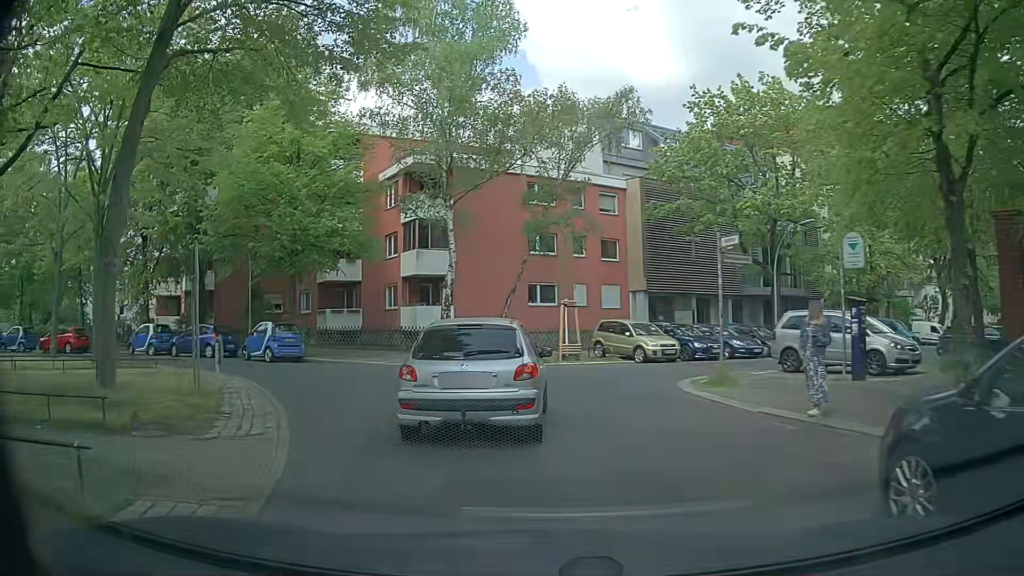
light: Day
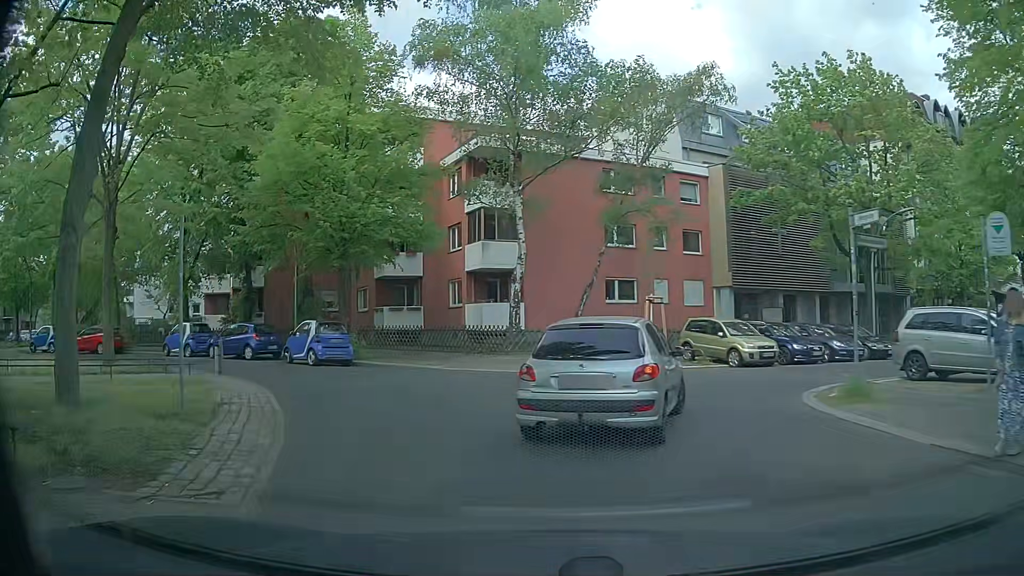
(-0.2, +3.1) m; -6°
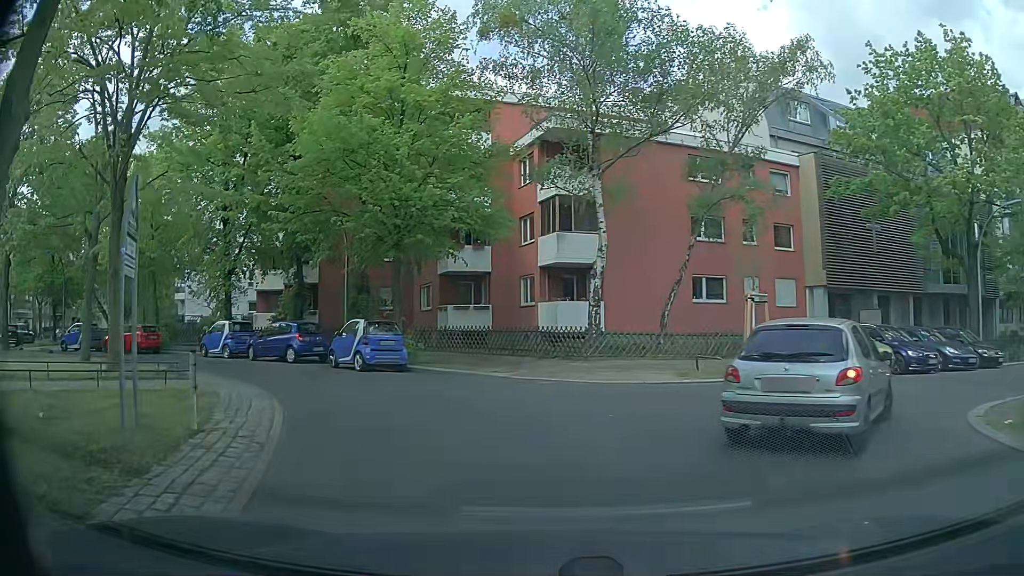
(-0.2, +3.2) m; -6°
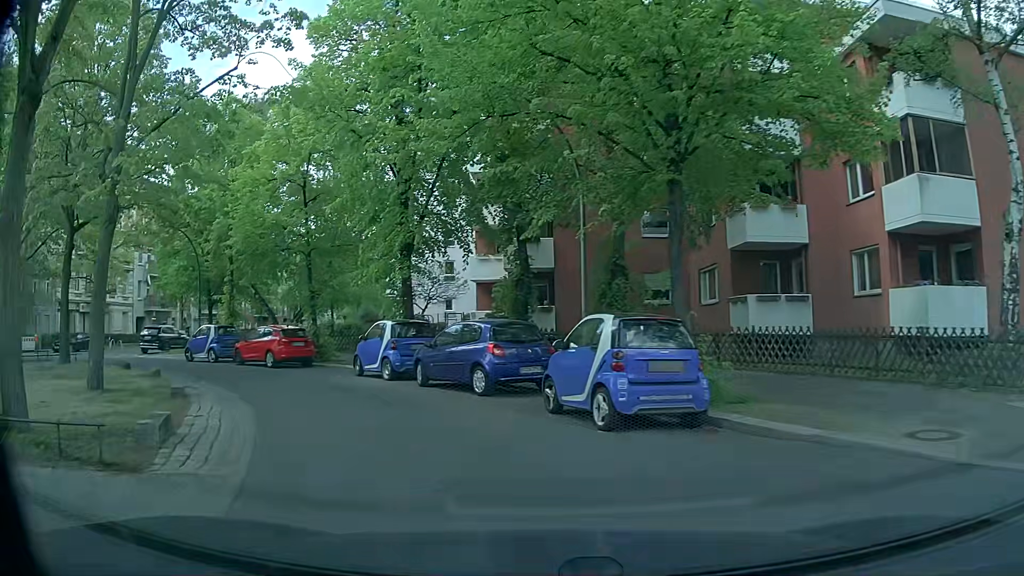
(-2.0, +11.0) m; -20°
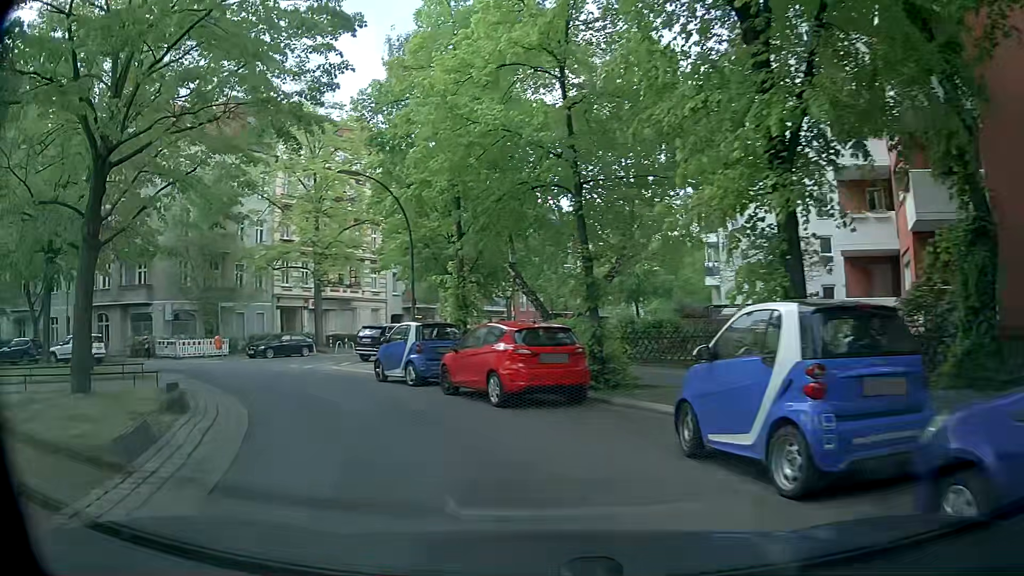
(-3.0, +11.8) m; -27°
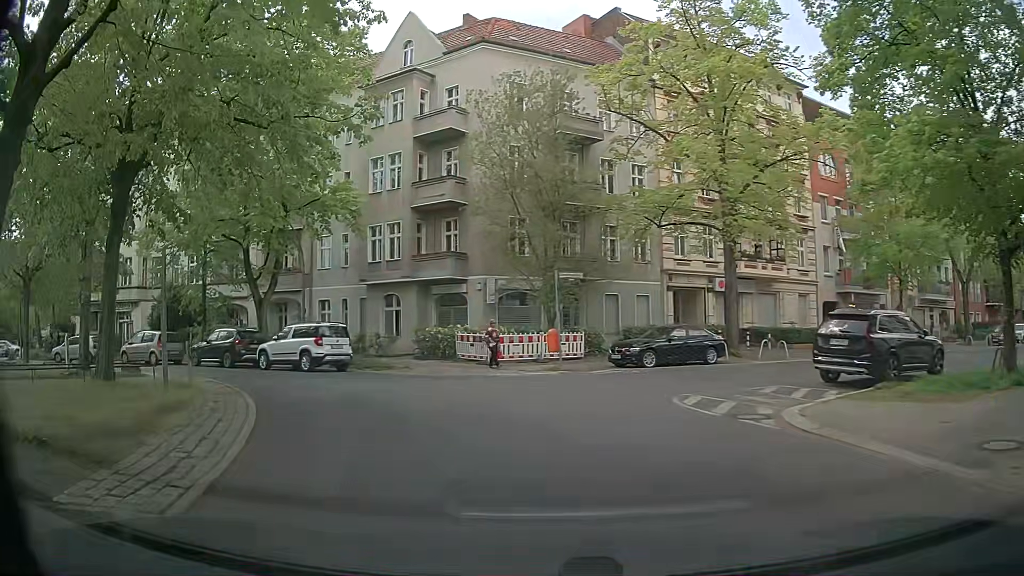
(-4.8, +15.2) m; -34°
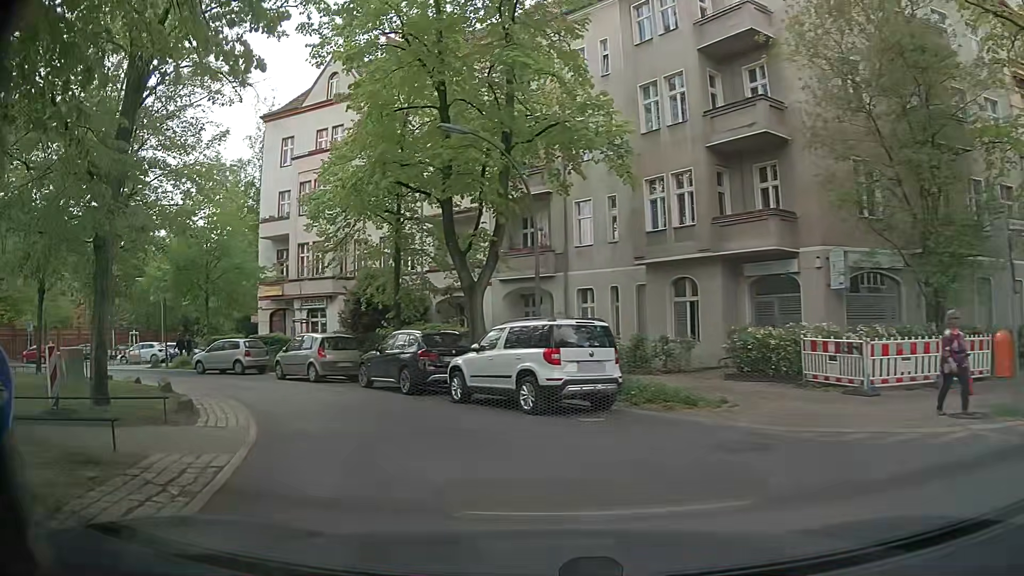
(-2.3, +11.0) m; -24°
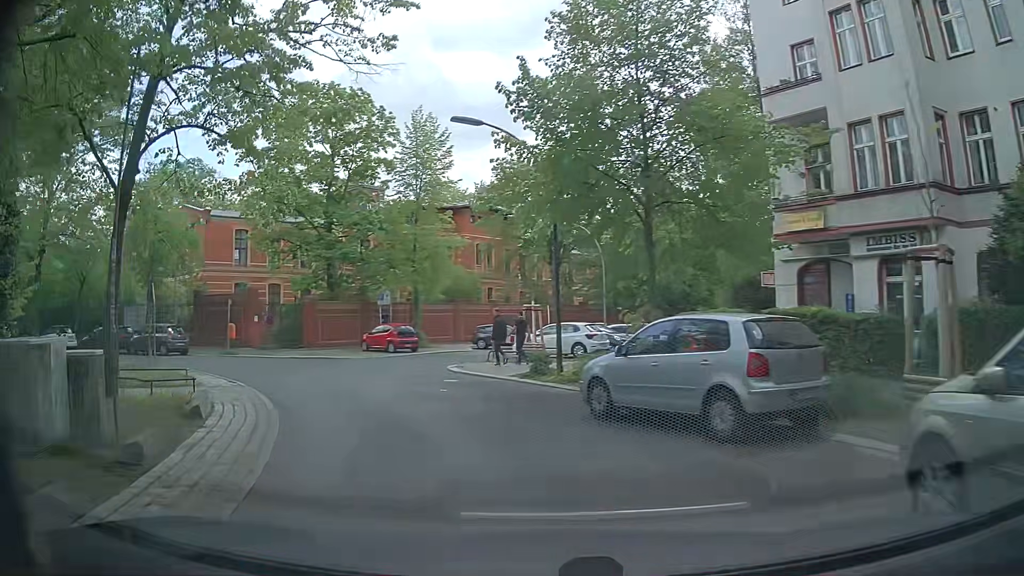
(-7.5, +18.9) m; -42°
(-2, +10) (-7, +18) (-14, +25) (-24, +28) (-34, +28) (-43, +24) (-50, +17) (-55, +8) (-55, -2) (-53, -11) m
